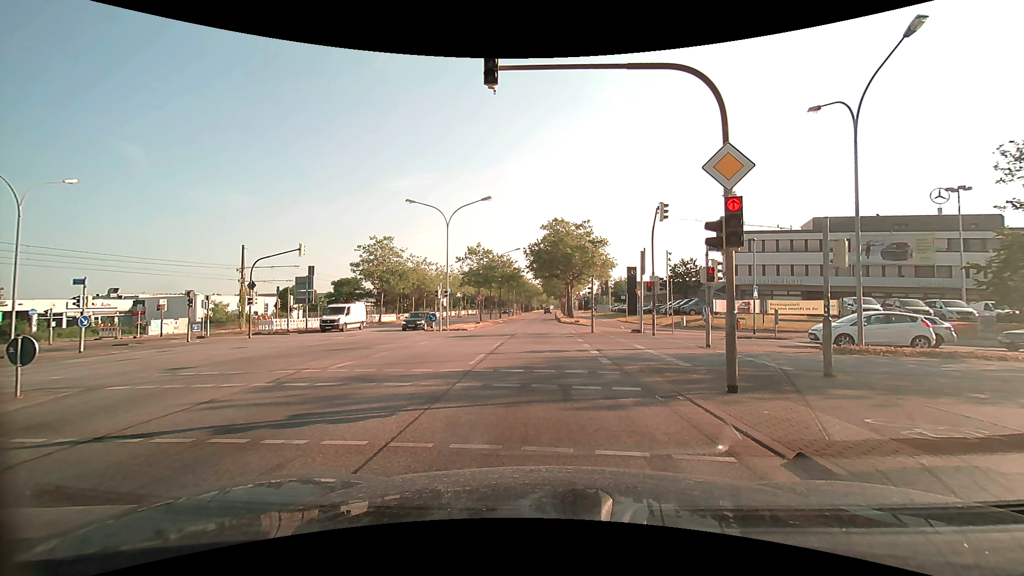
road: primary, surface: asphalt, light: Day
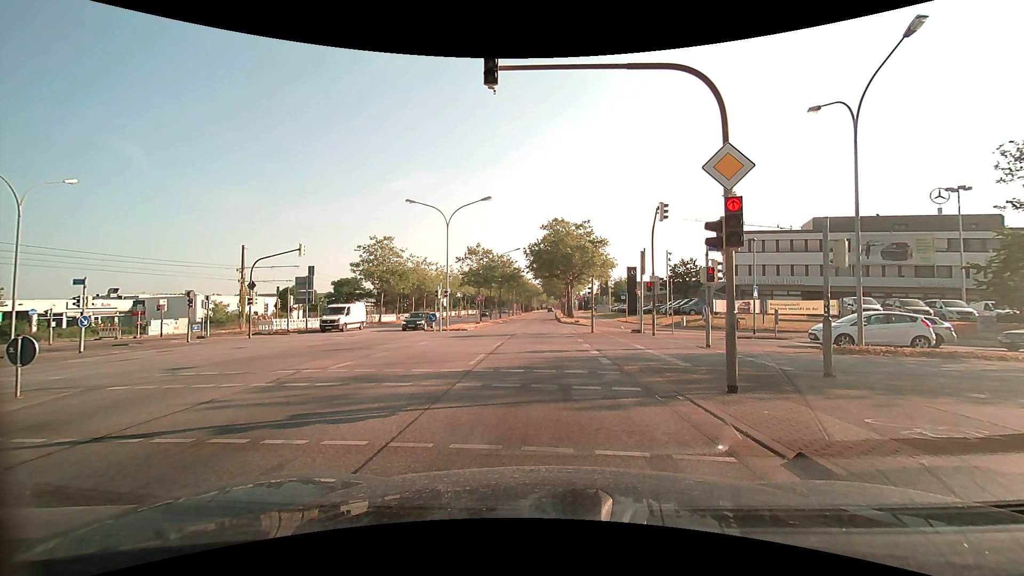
(0.0, 0.0) m; 0°
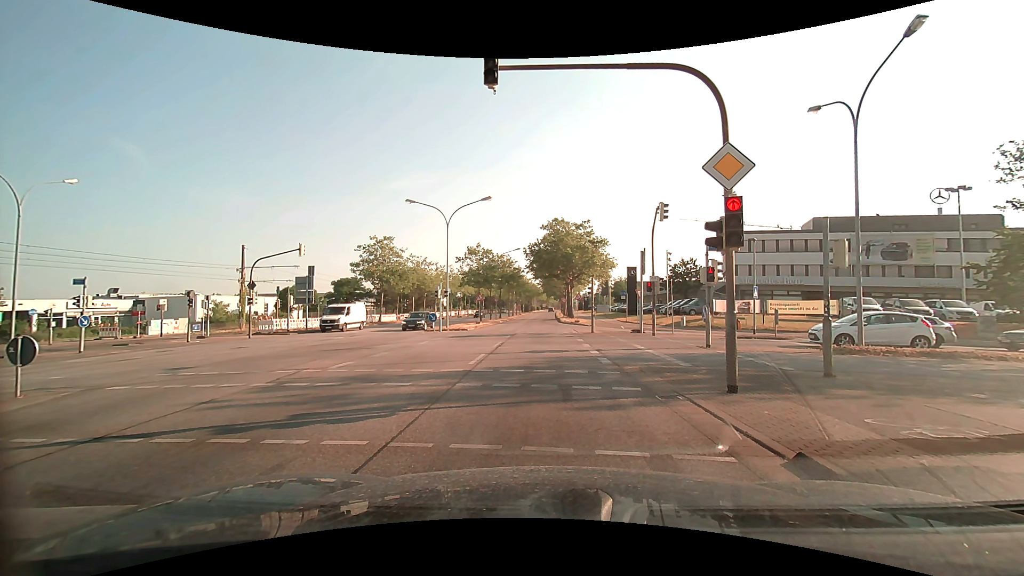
(0.0, 0.0) m; 0°
